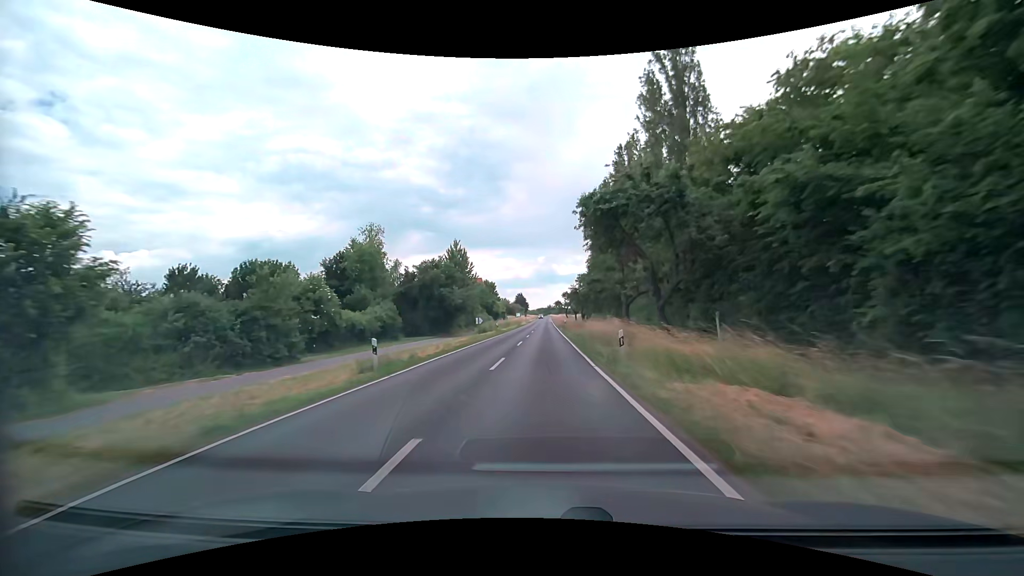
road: secondary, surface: asphalt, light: Day
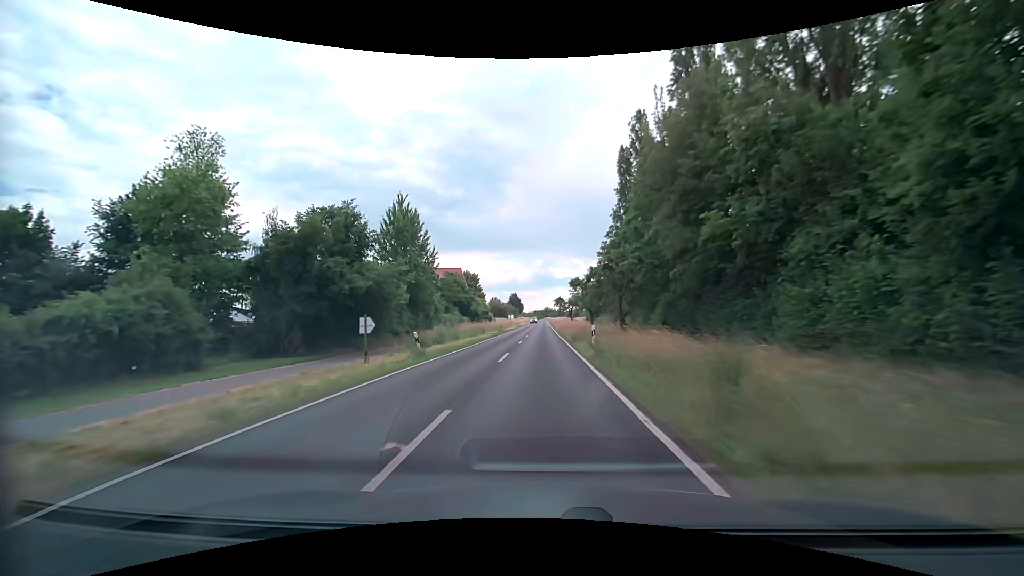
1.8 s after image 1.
(+0.2, +34.1) m; 0°
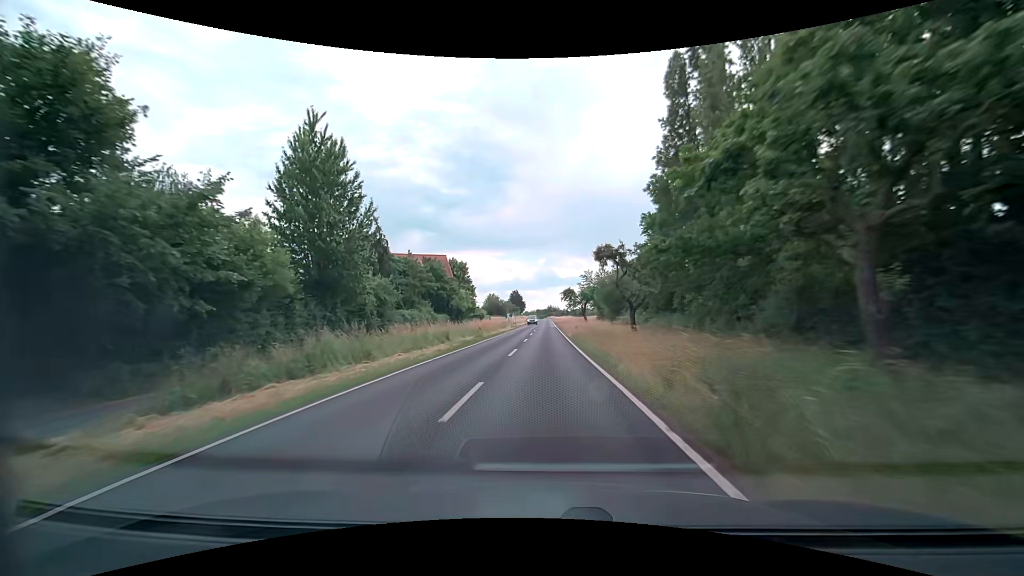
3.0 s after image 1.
(0.0, +22.9) m; 0°
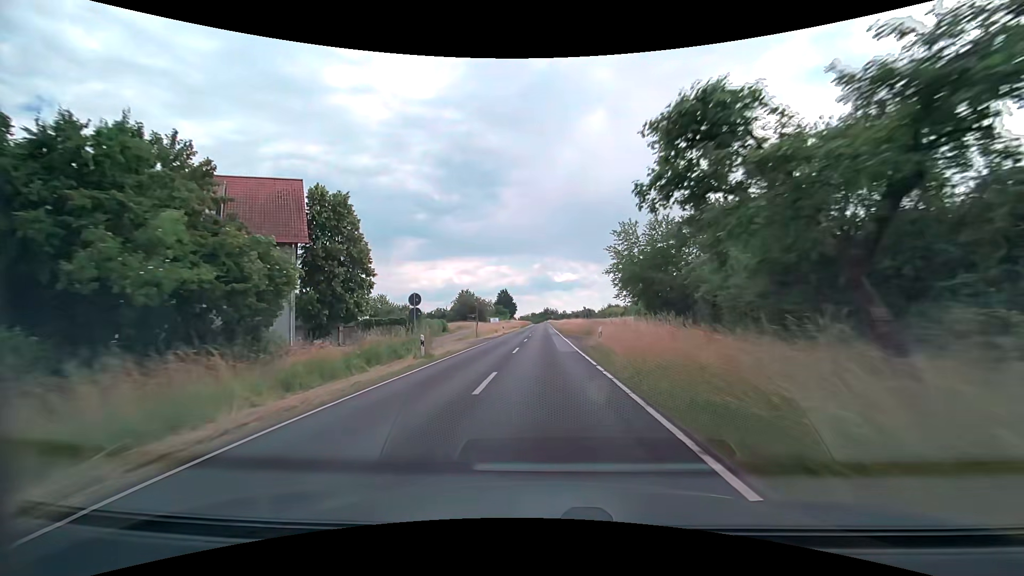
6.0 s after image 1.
(+0.4, +57.5) m; +1°
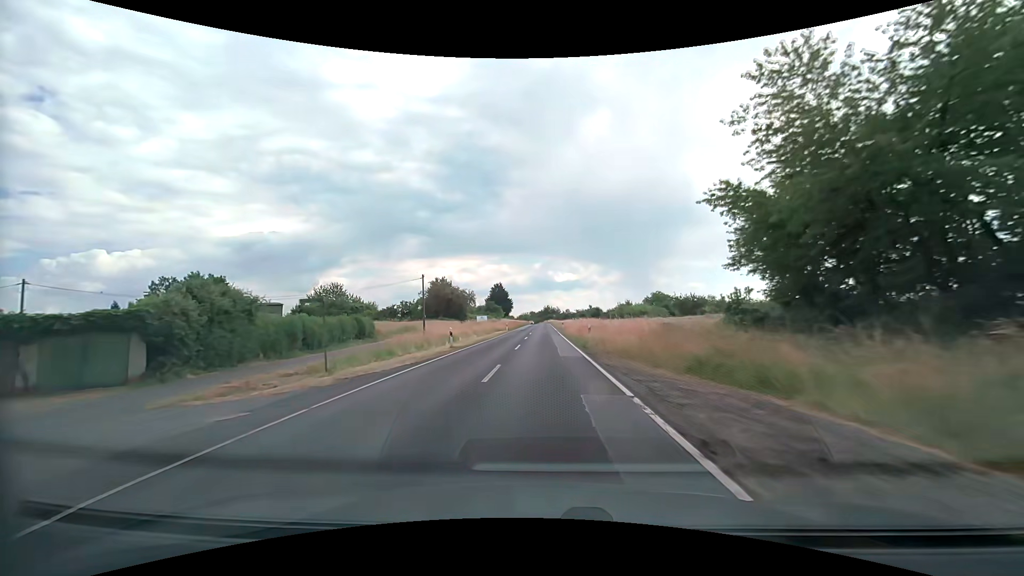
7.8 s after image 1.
(-0.1, +34.6) m; 0°
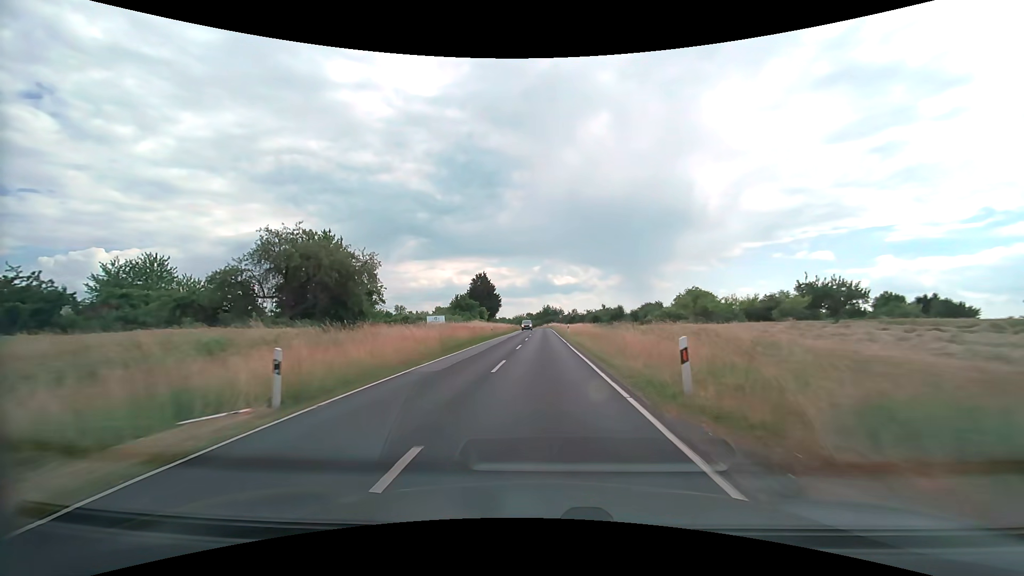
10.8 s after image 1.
(-0.1, +57.4) m; 0°
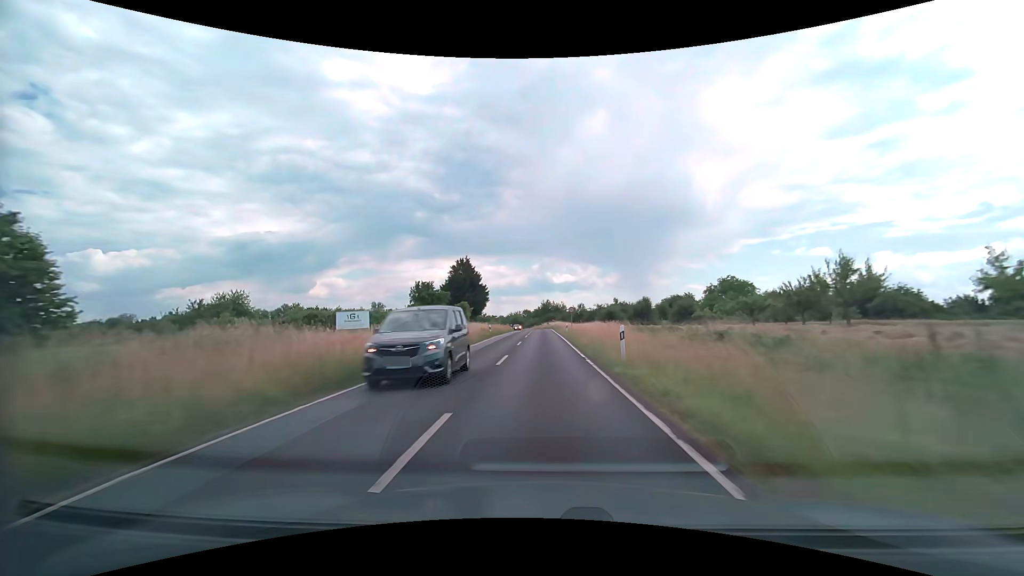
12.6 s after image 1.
(+0.1, +34.3) m; 0°
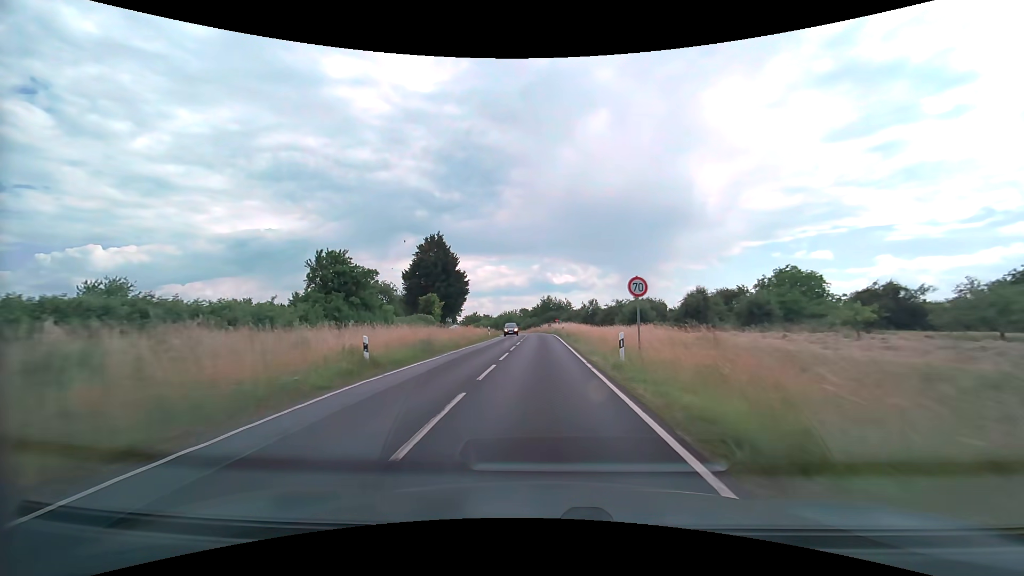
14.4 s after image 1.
(0.0, +34.1) m; 0°
(0, +10) (0, +20) (0, +30) (0, +40) (0, +50) (-1, +60) (-1, +70) (-2, +80) (-4, +90) (-5, +100) m
